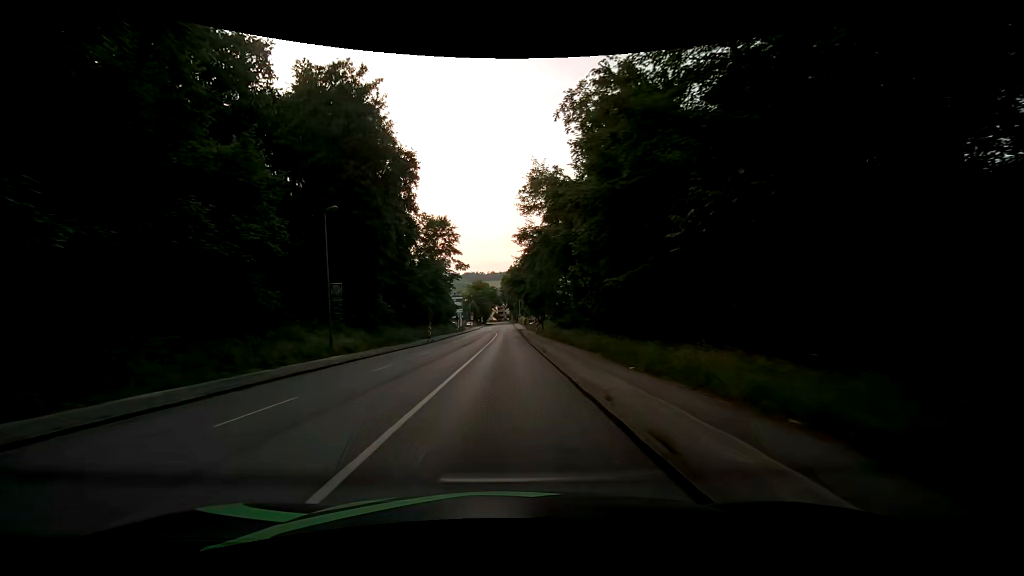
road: tertiary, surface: asphalt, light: Day
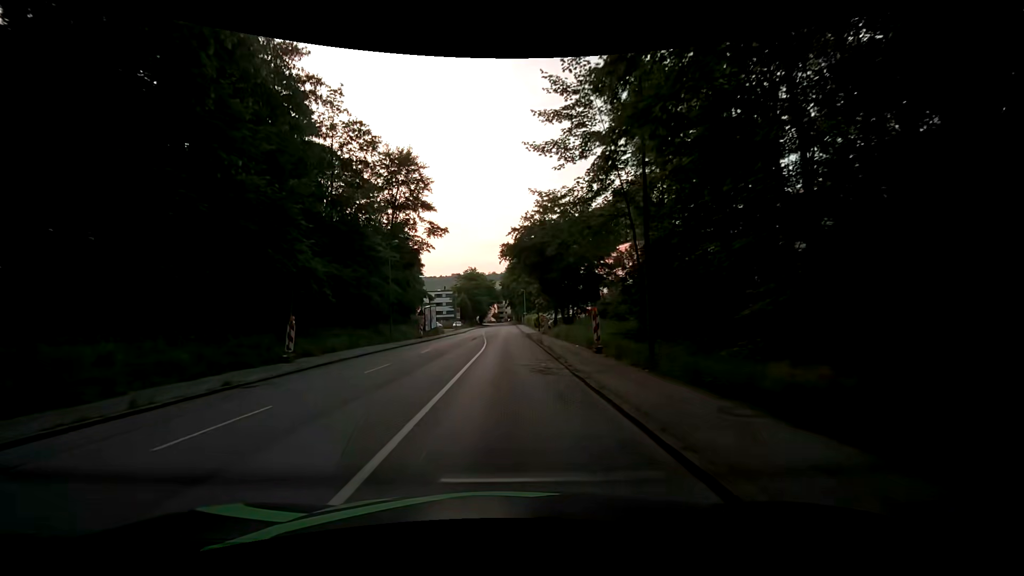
(-0.3, +37.5) m; 0°
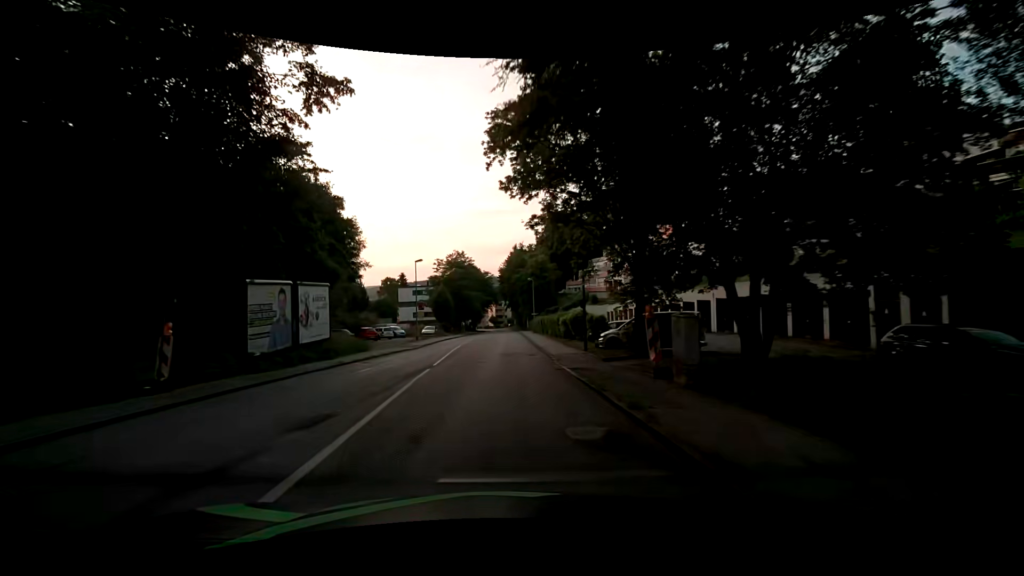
(-0.2, +37.6) m; 0°
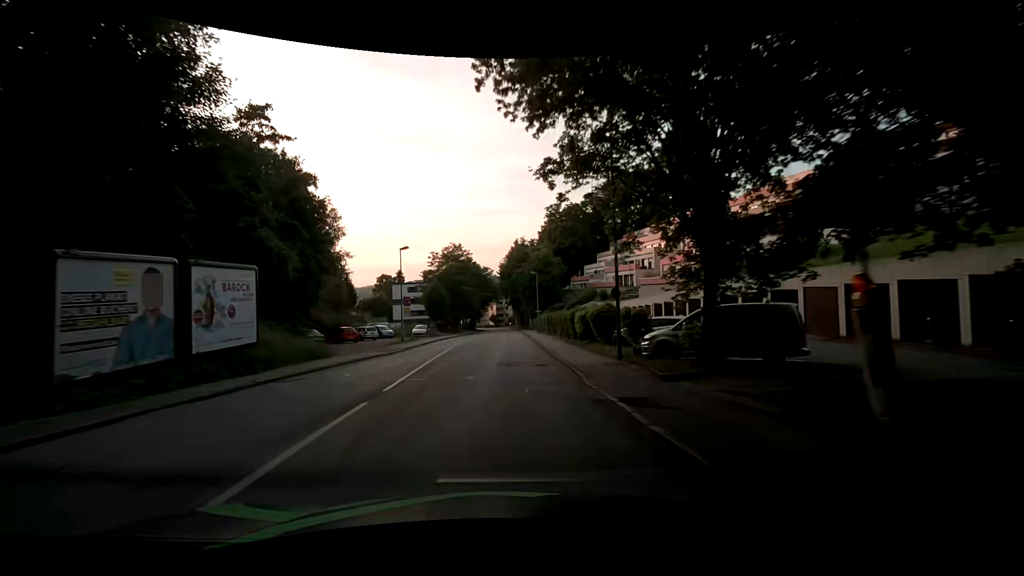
(0.0, +7.5) m; 0°
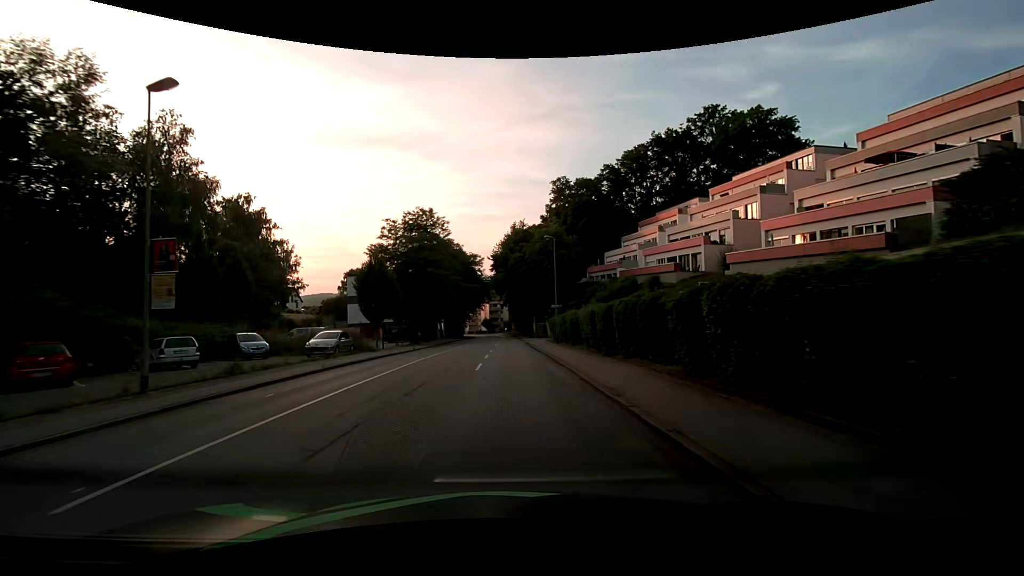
(-0.4, +29.8) m; 0°
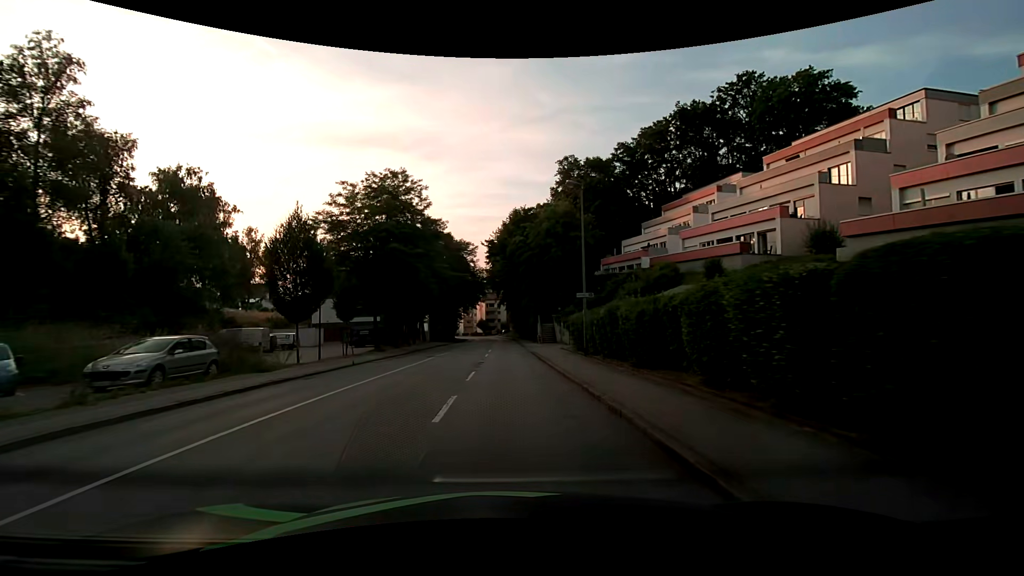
(0.0, +14.7) m; 0°
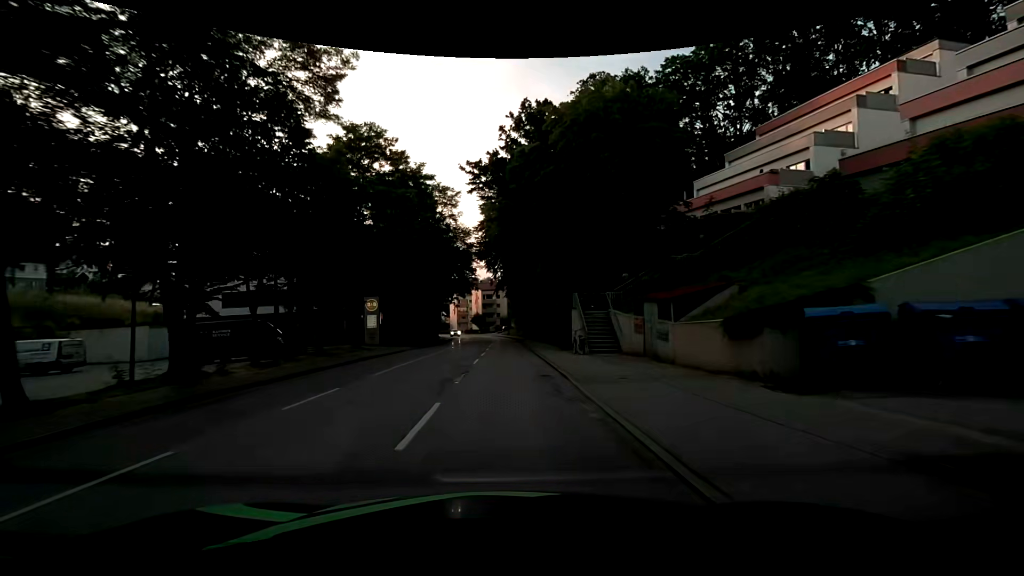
(+0.1, +29.0) m; 0°
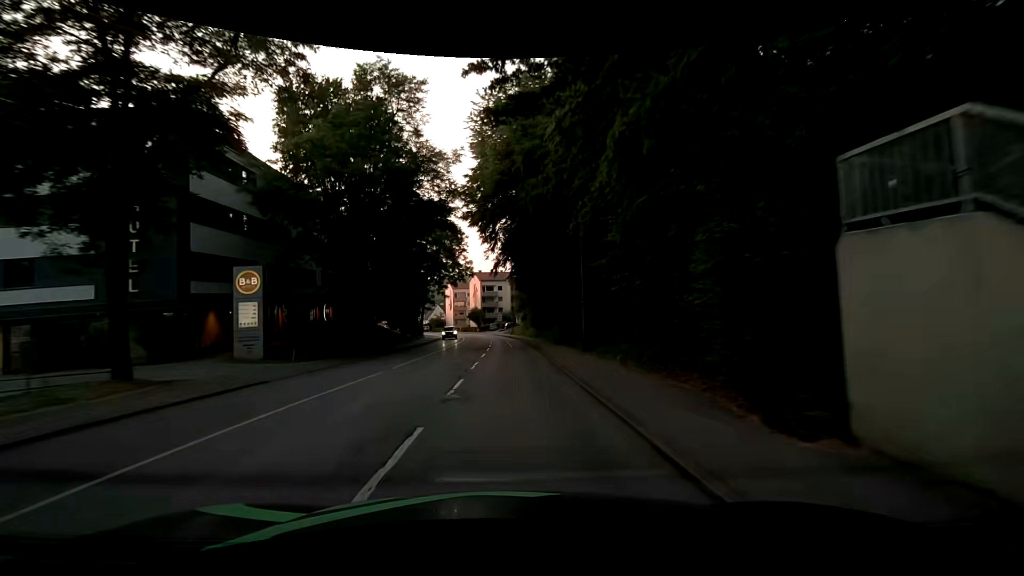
(-0.1, +21.4) m; 0°
(0, +10) (0, +20) (0, +30) (0, +40) (-1, +50) (-1, +60) (-2, +70) (-4, +80) (-5, +90) (-7, +99) m
